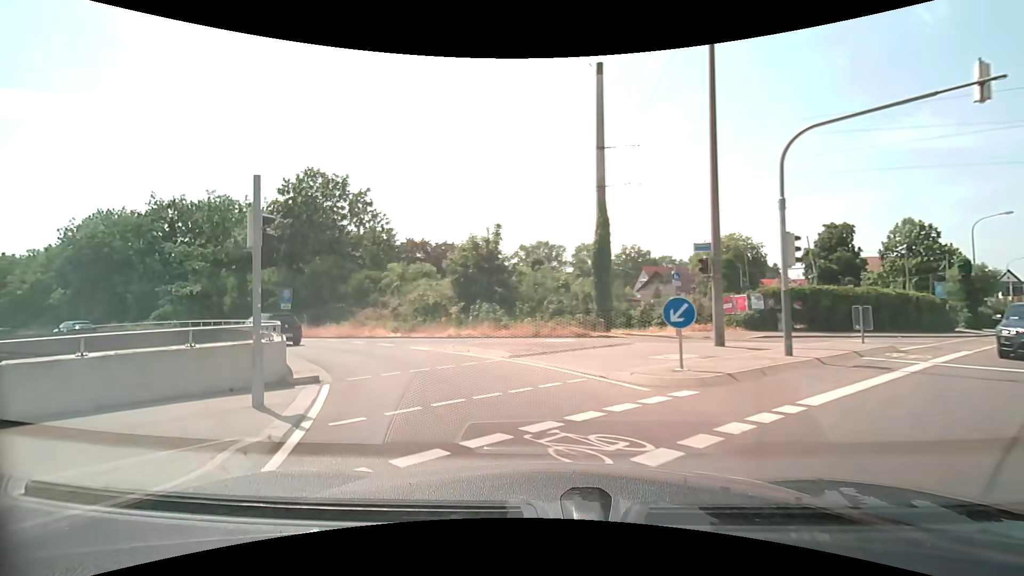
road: tertiary_link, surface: asphalt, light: Day
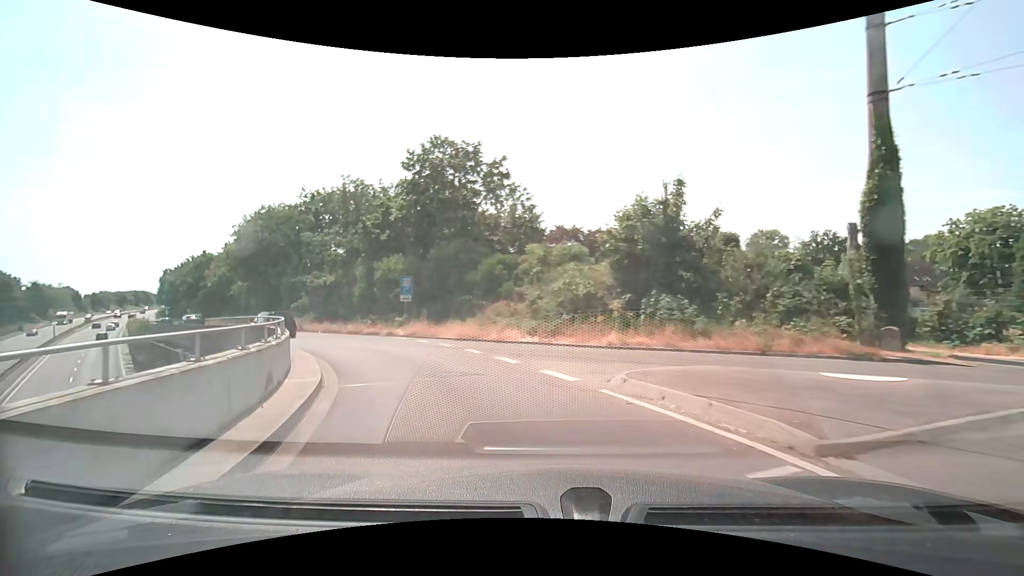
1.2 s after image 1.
(-1.2, +8.5) m; -18°
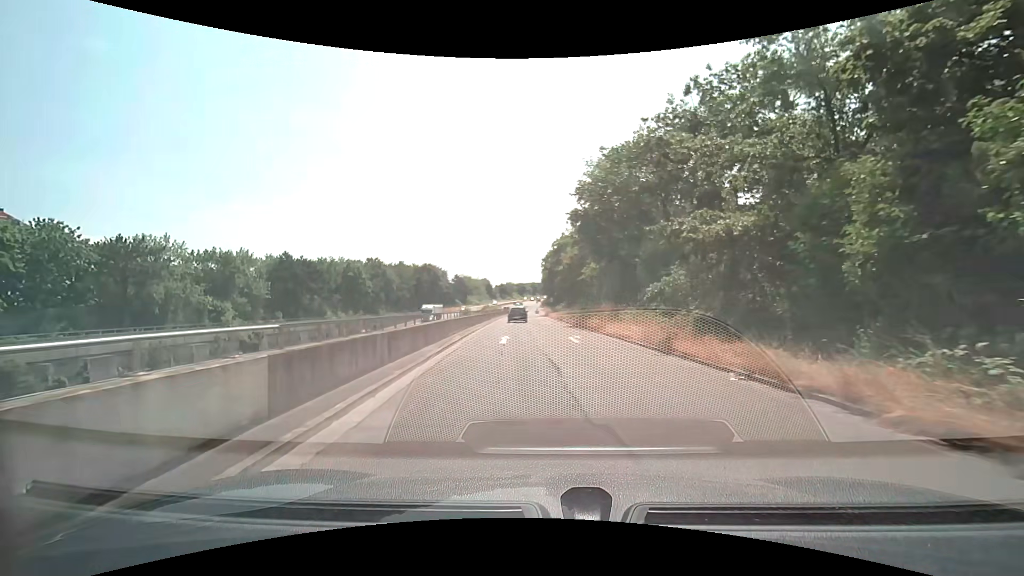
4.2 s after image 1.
(-9.7, +22.9) m; -41°
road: trunk_link
(0, +10) (-1, +20) (-2, +30) (-3, +40) (-3, +50) (-4, +60) (-5, +70) (-5, +80) (-5, +90) (-6, +100) m
